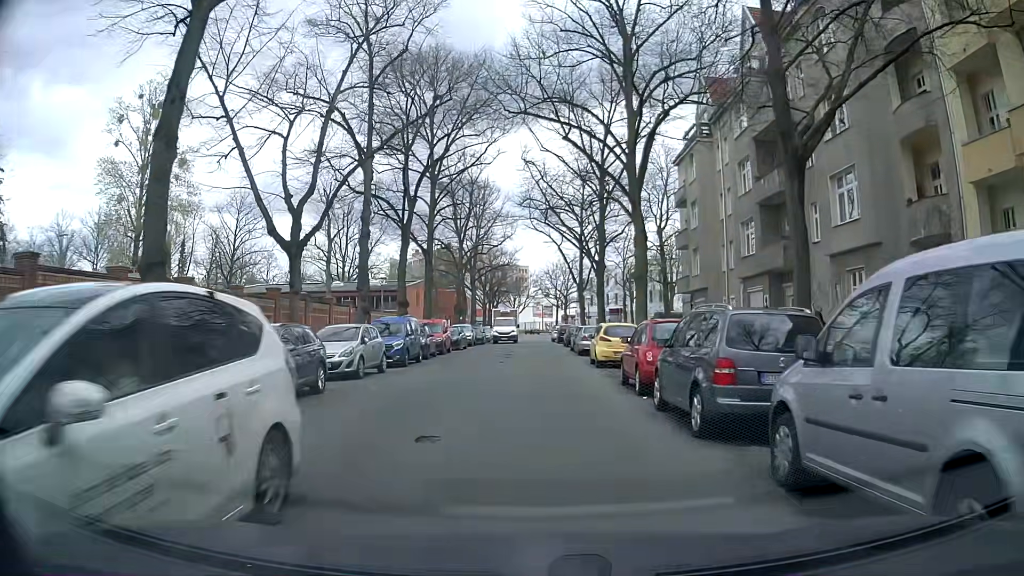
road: residential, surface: asphalt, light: Day
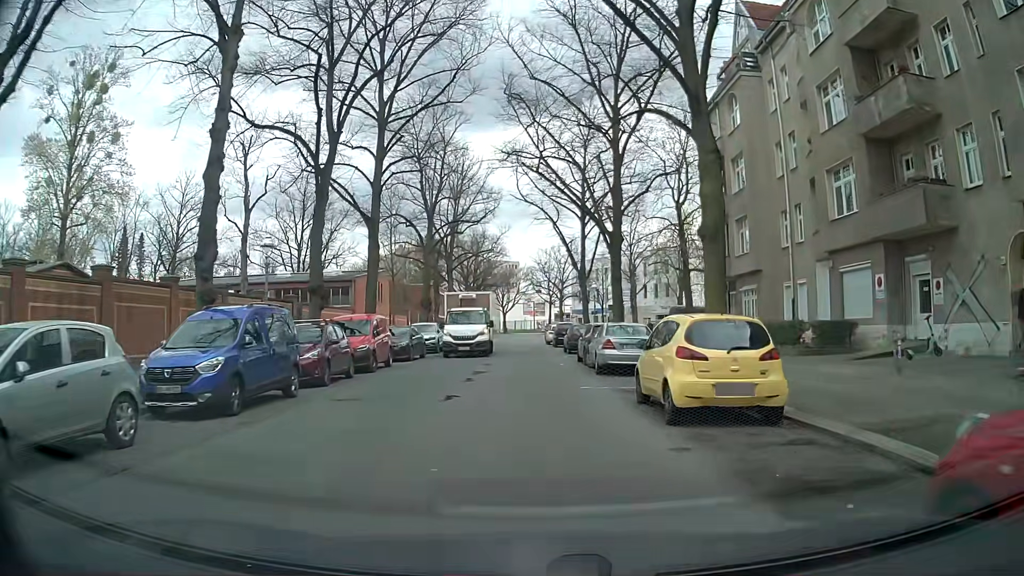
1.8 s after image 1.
(0.0, +13.4) m; +1°
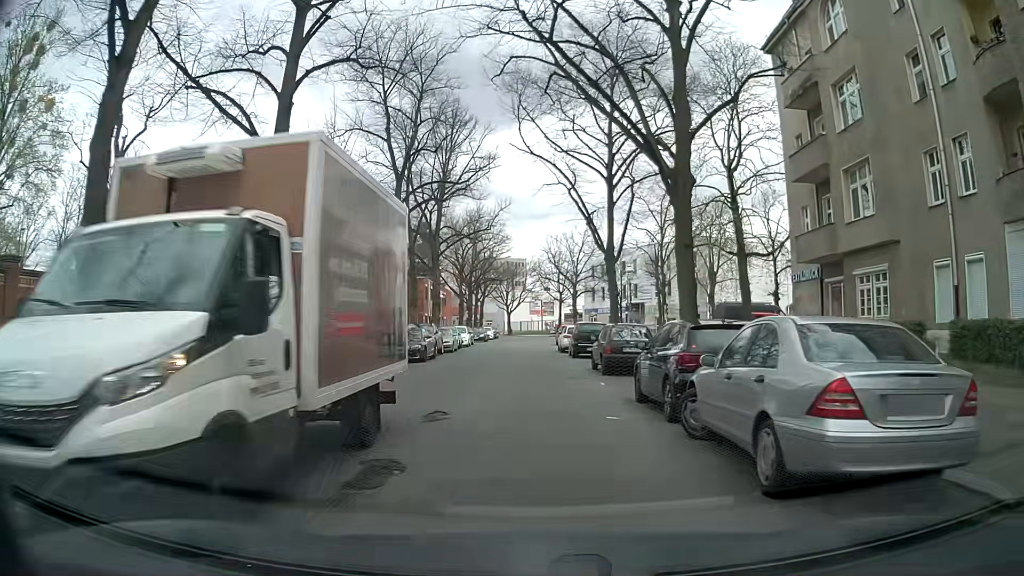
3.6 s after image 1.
(-0.1, +13.4) m; 0°
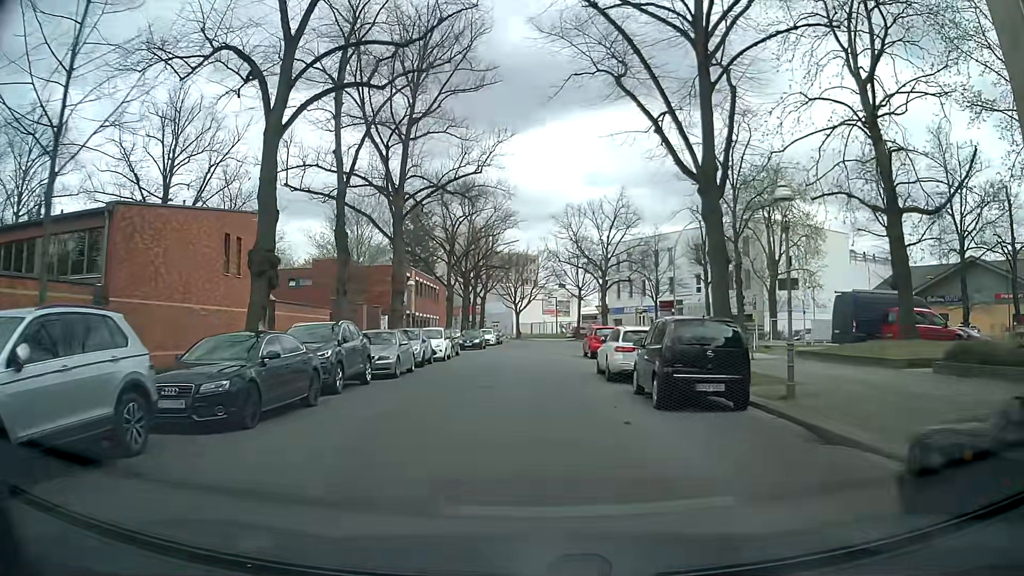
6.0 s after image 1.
(-0.4, +17.9) m; -2°
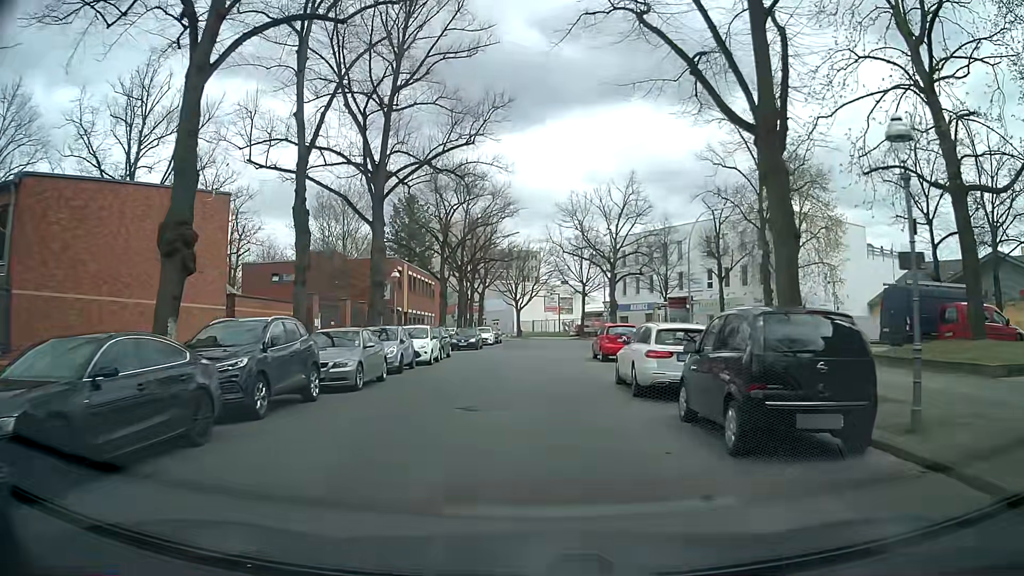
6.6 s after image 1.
(0.0, +4.5) m; +1°
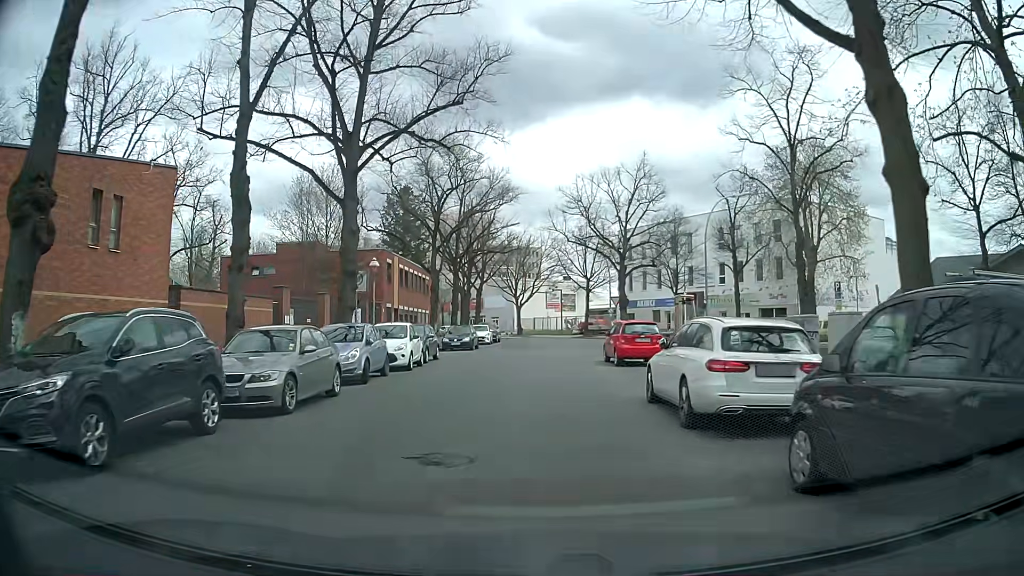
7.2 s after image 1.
(0.0, +4.4) m; 0°
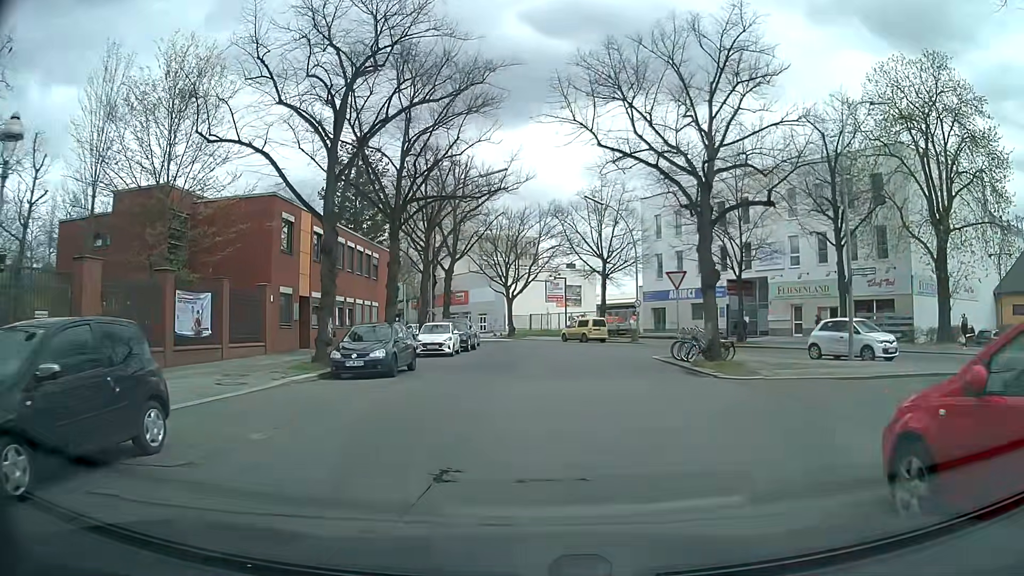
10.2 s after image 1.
(+0.1, +20.5) m; 0°
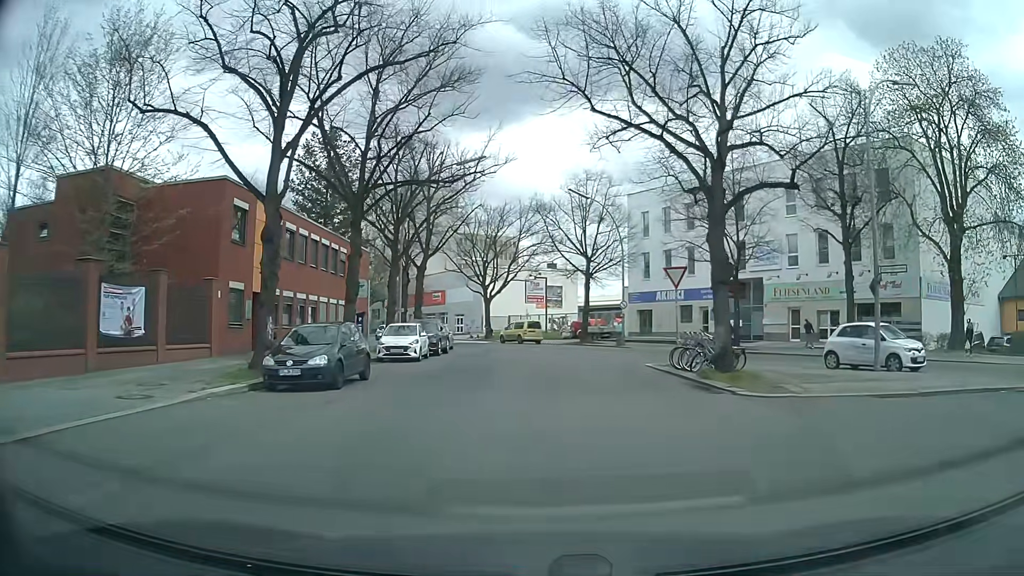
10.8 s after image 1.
(0.0, +3.2) m; +1°
